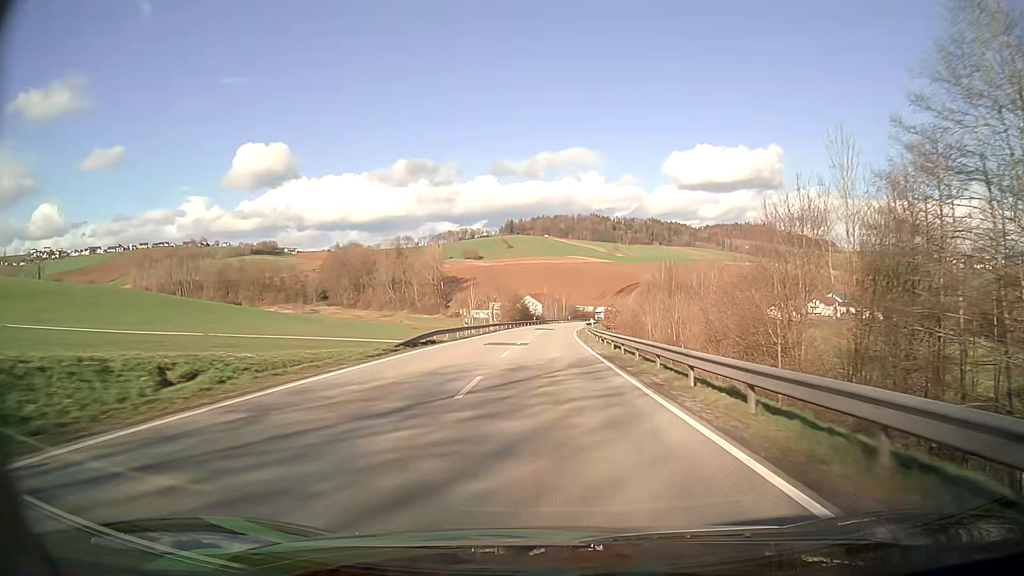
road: secondary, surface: asphalt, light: Day
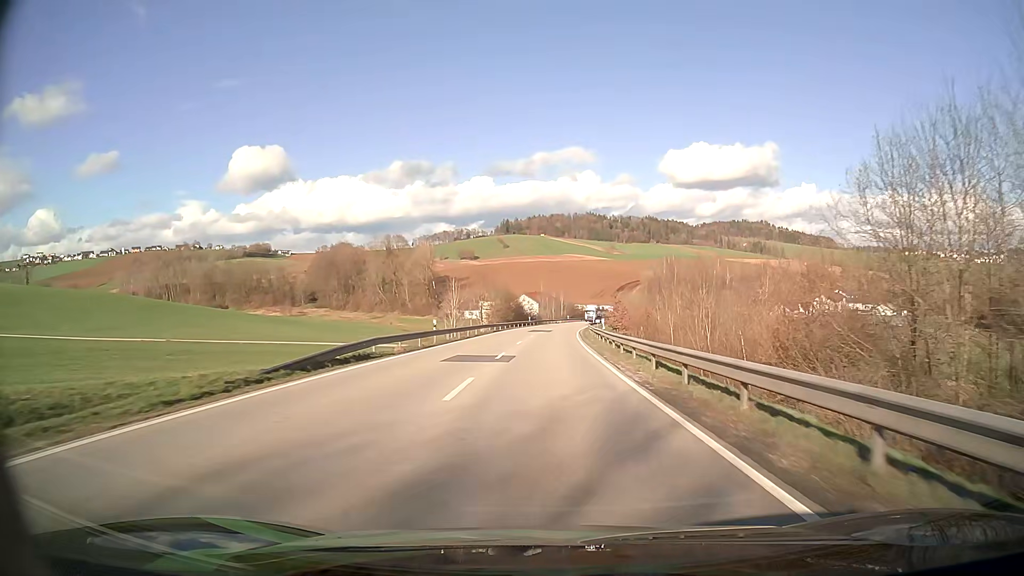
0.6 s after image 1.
(+0.1, +12.2) m; 0°
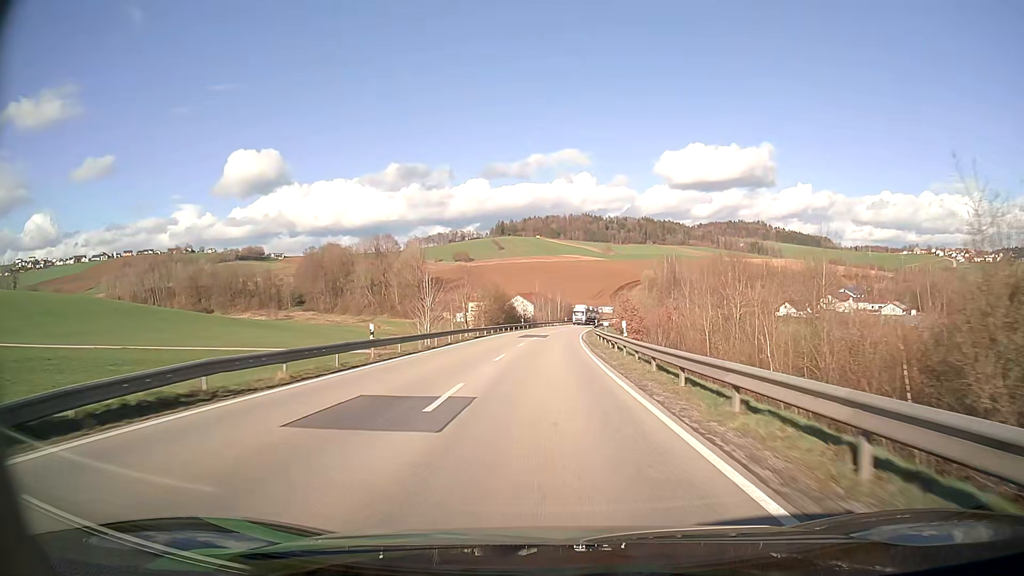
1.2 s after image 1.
(0.0, +12.2) m; 0°
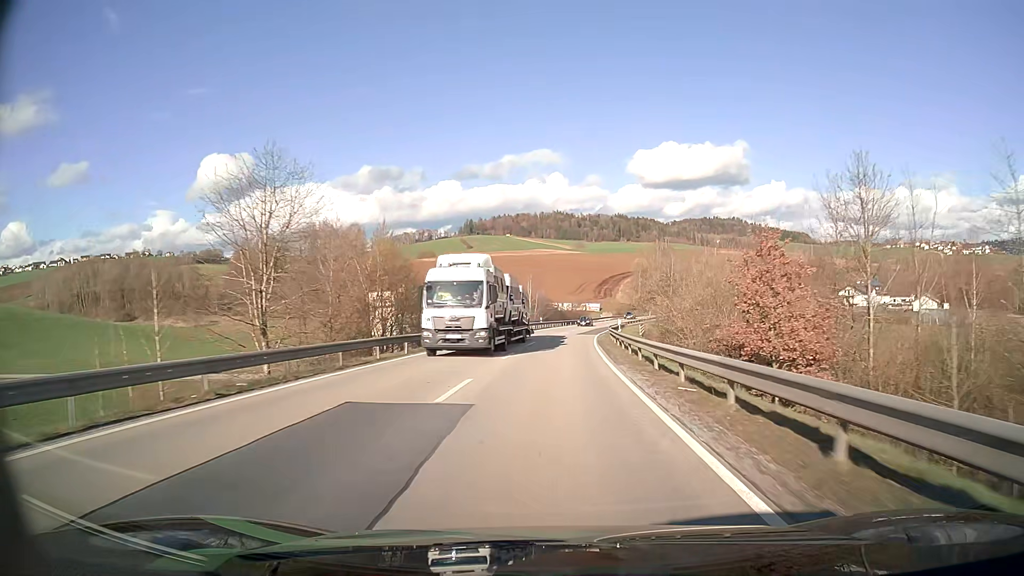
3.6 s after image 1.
(+0.7, +47.9) m; +2°
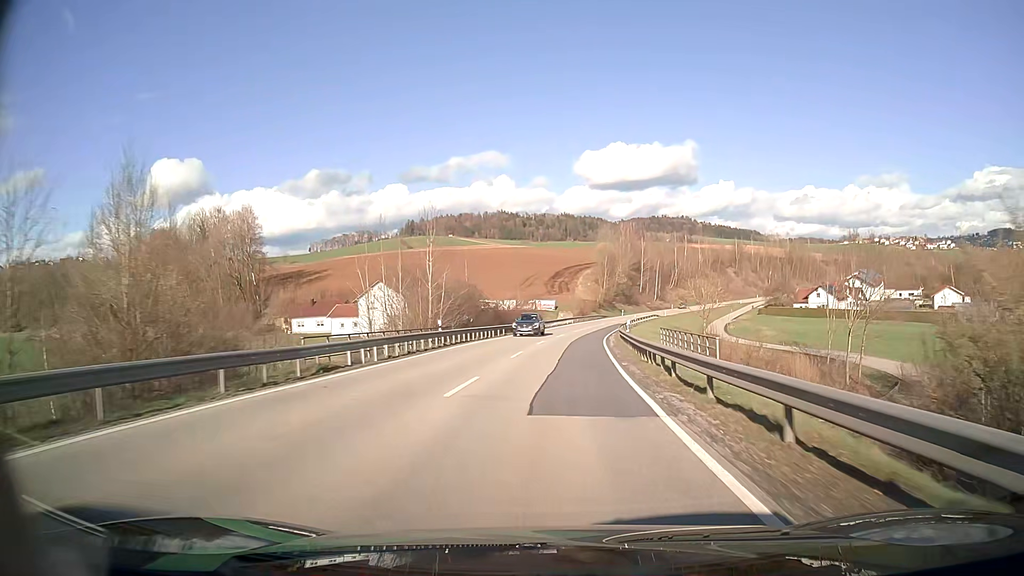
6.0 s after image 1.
(+1.7, +46.9) m; +5°
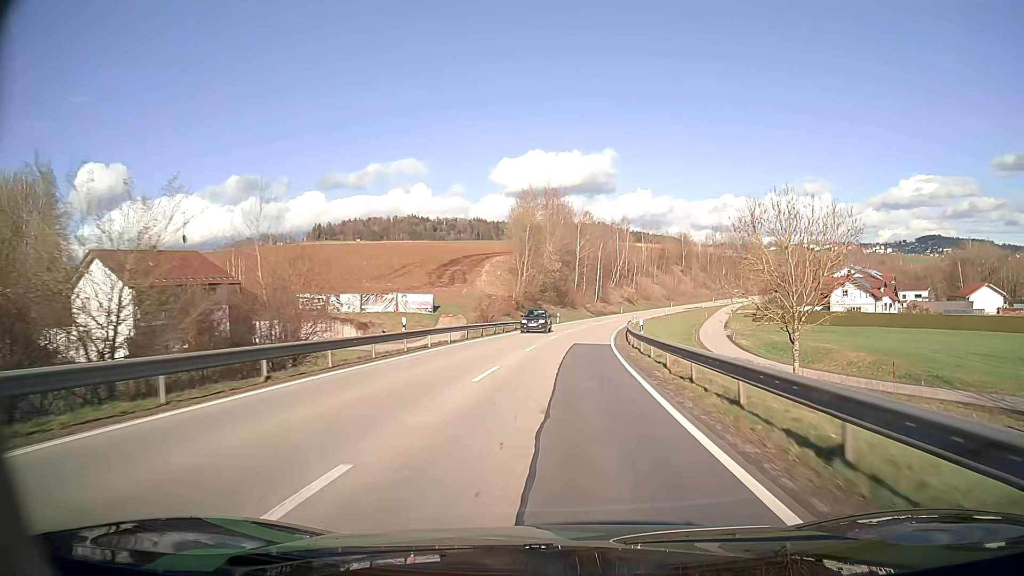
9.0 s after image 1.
(+3.5, +57.7) m; +7°
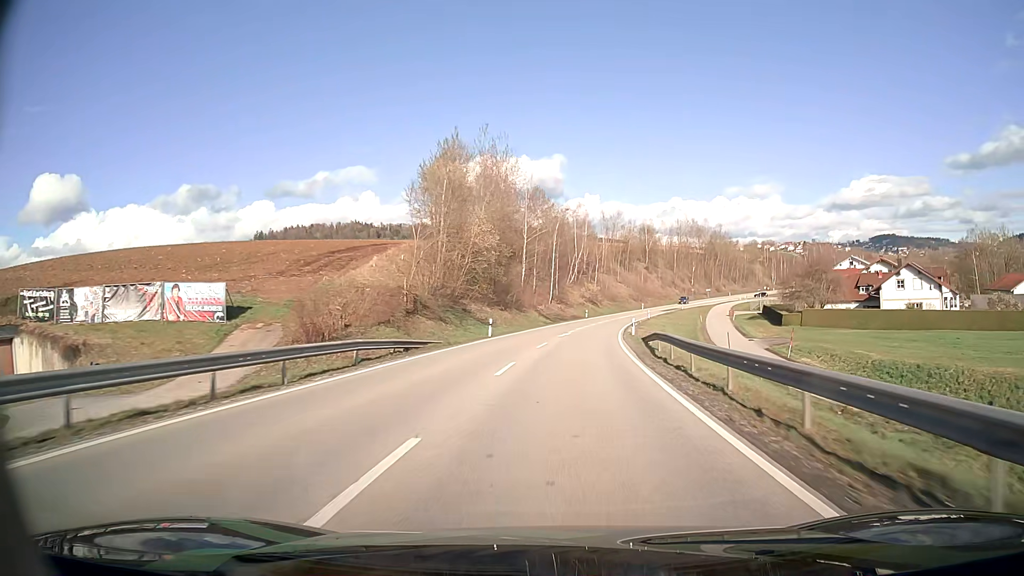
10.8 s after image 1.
(+1.3, +34.4) m; +5°
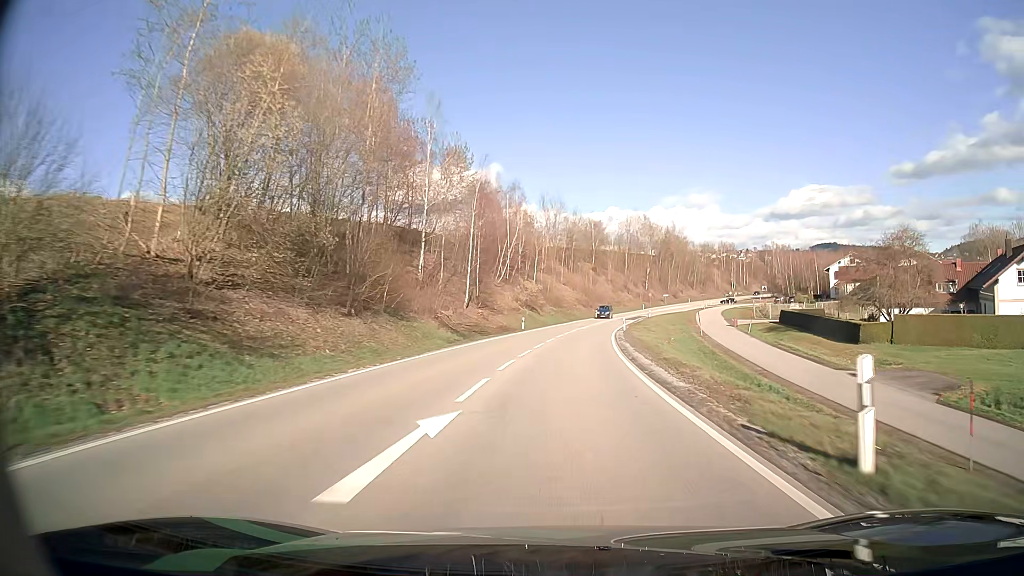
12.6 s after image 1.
(+1.6, +34.5) m; +5°
(0, +10) (0, +20) (+1, +30) (+2, +40) (+3, +50) (+4, +60) (+6, +70) (+7, +80) (+9, +89) (+11, +99) m
